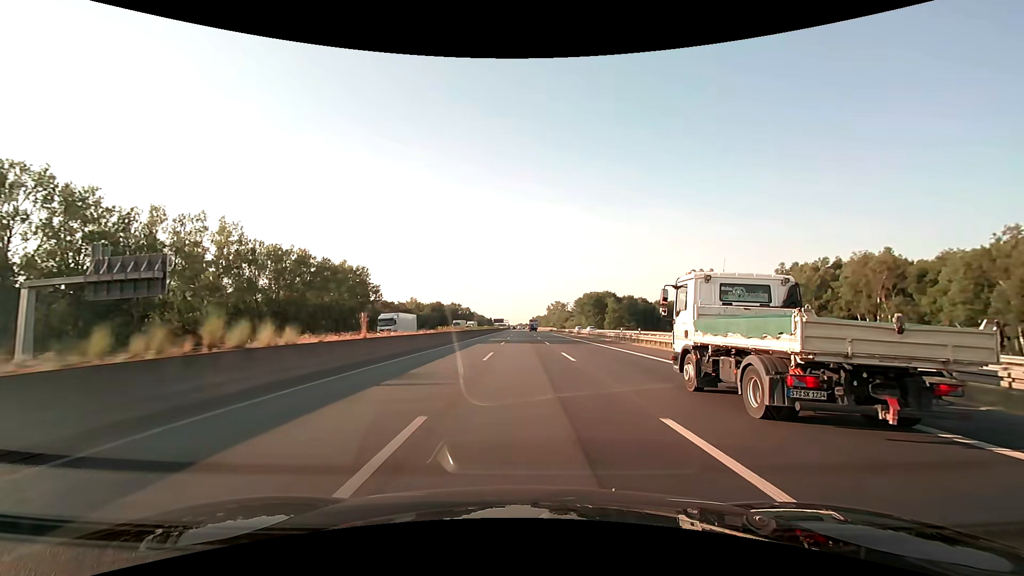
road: motorway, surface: asphalt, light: Day
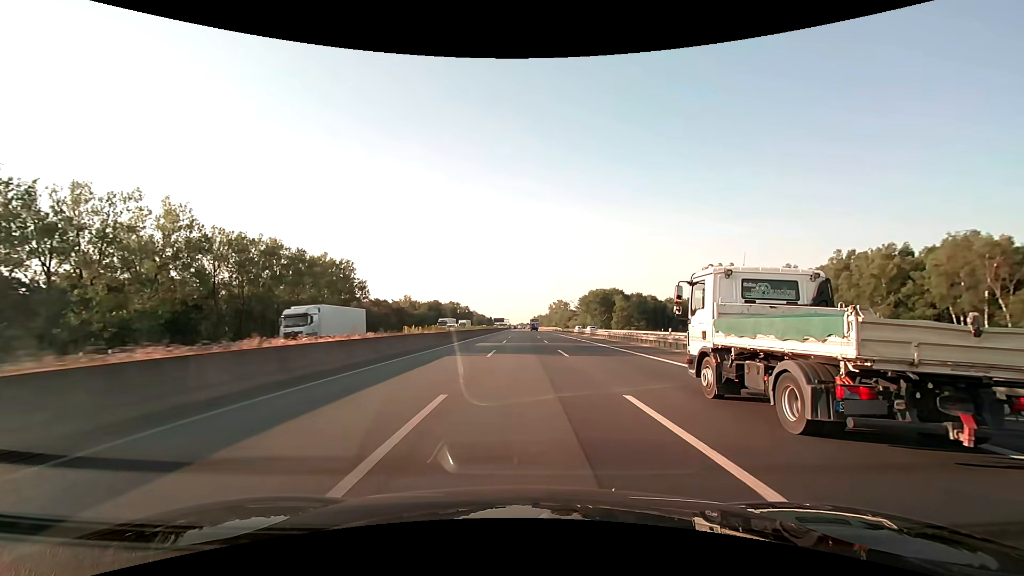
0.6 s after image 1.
(0.0, +15.8) m; 0°
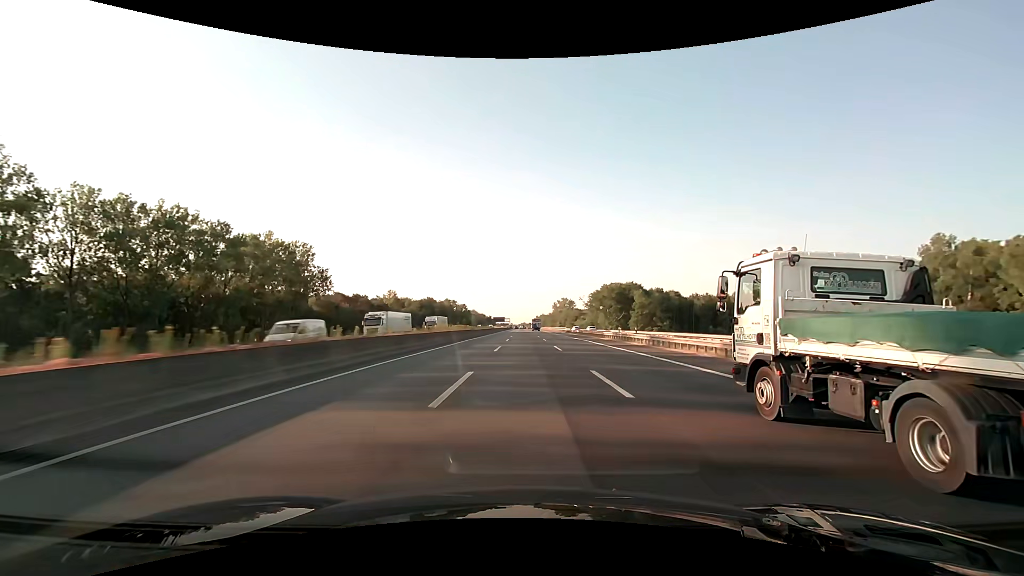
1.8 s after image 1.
(-0.1, +31.6) m; 0°
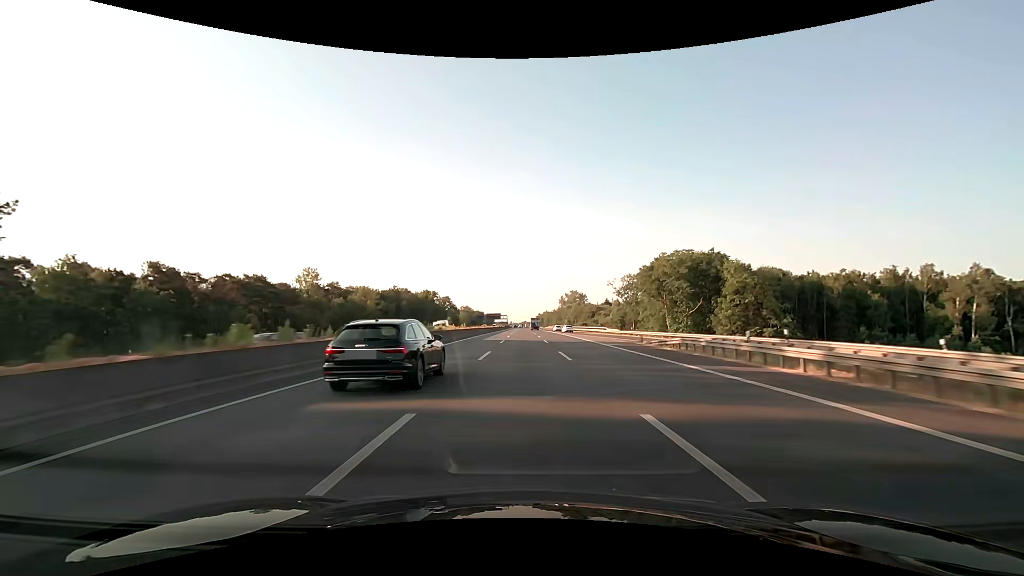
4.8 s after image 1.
(-0.1, +79.0) m; 0°
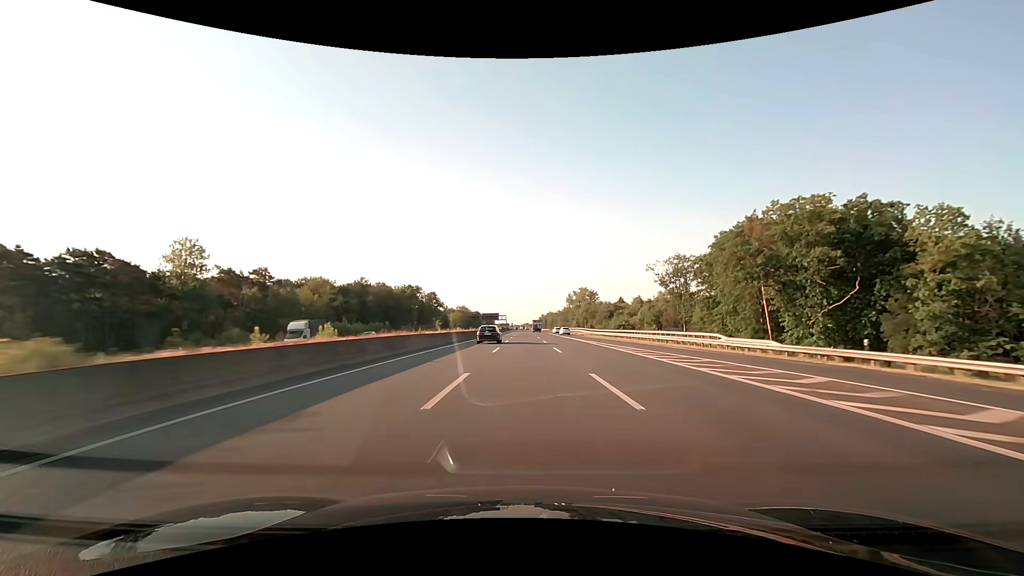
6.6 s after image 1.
(-0.1, +47.4) m; 0°
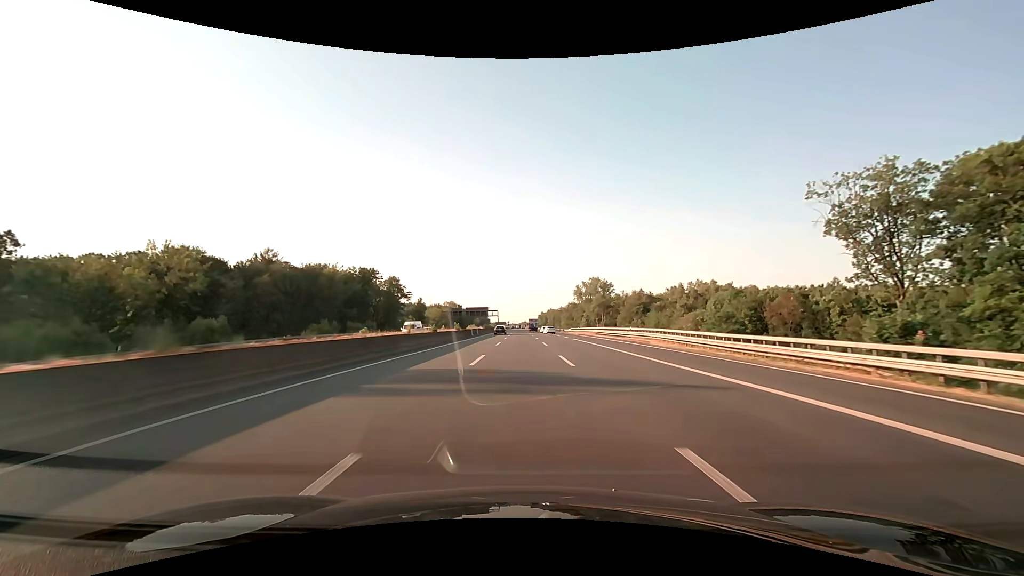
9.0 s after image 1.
(+0.3, +63.1) m; 0°
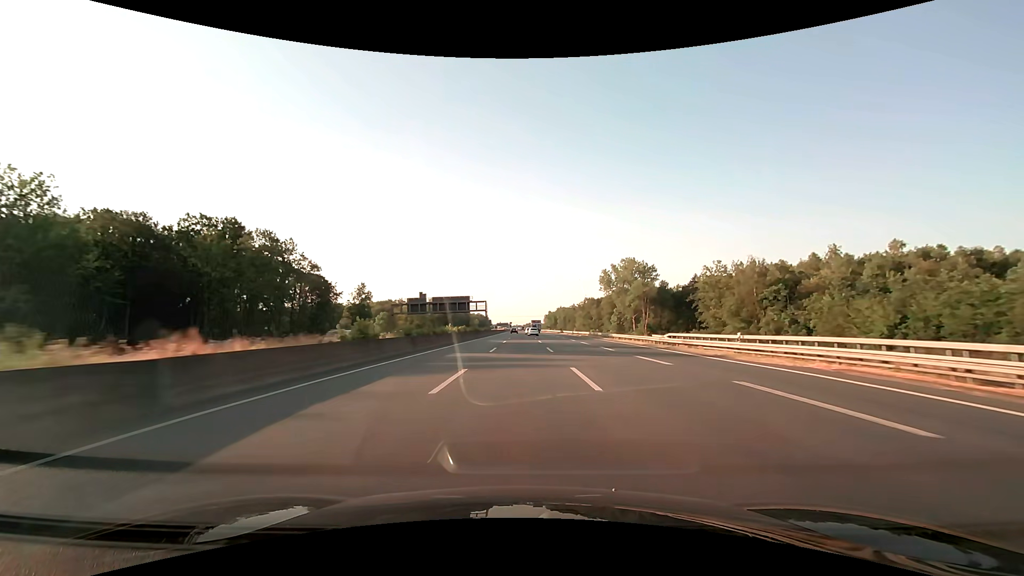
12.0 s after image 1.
(-0.2, +79.1) m; -1°
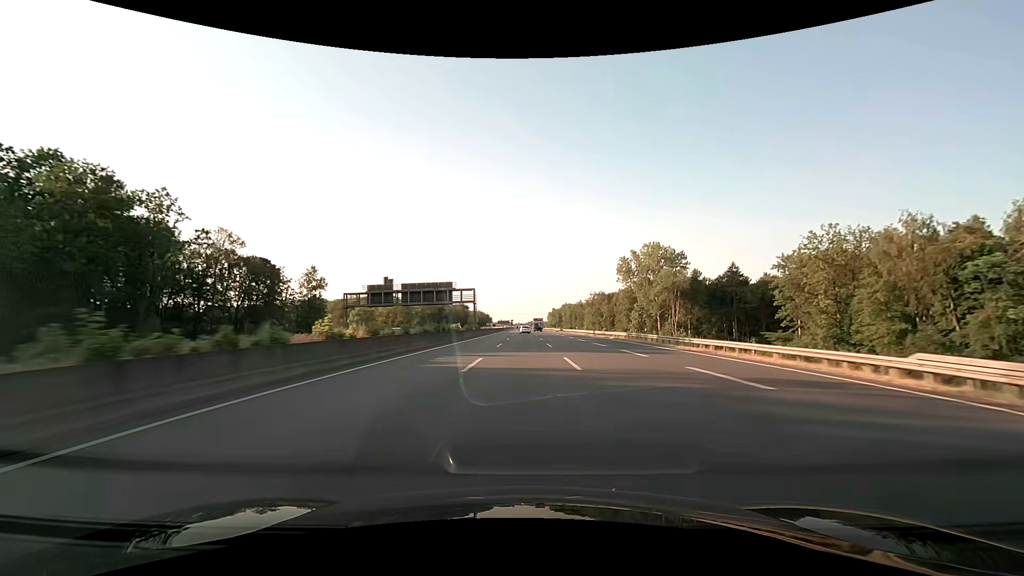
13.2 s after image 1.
(-0.1, +31.7) m; 0°
(0, +10) (0, +20) (0, +30) (0, +40) (0, +50) (0, +60) (0, +70) (0, +80) (0, +90) (0, +100) m
